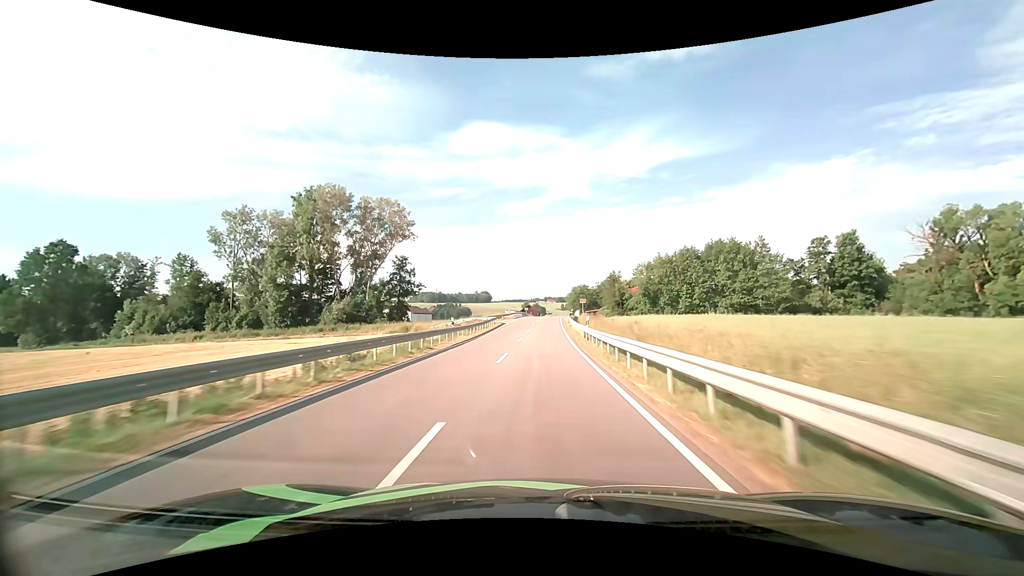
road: tertiary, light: Day
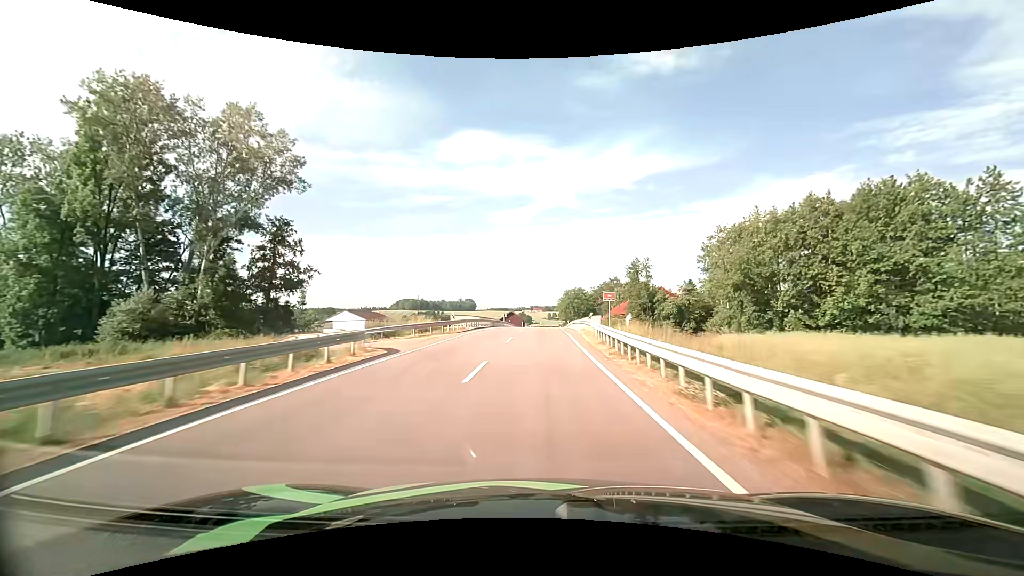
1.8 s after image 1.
(+0.5, +40.9) m; +2°
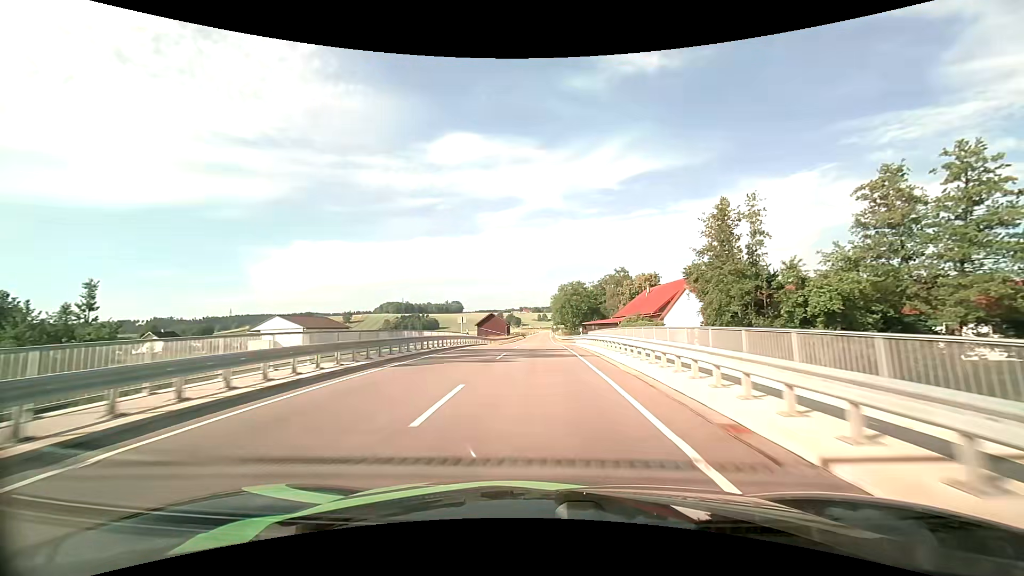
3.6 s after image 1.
(+0.5, +39.4) m; +1°
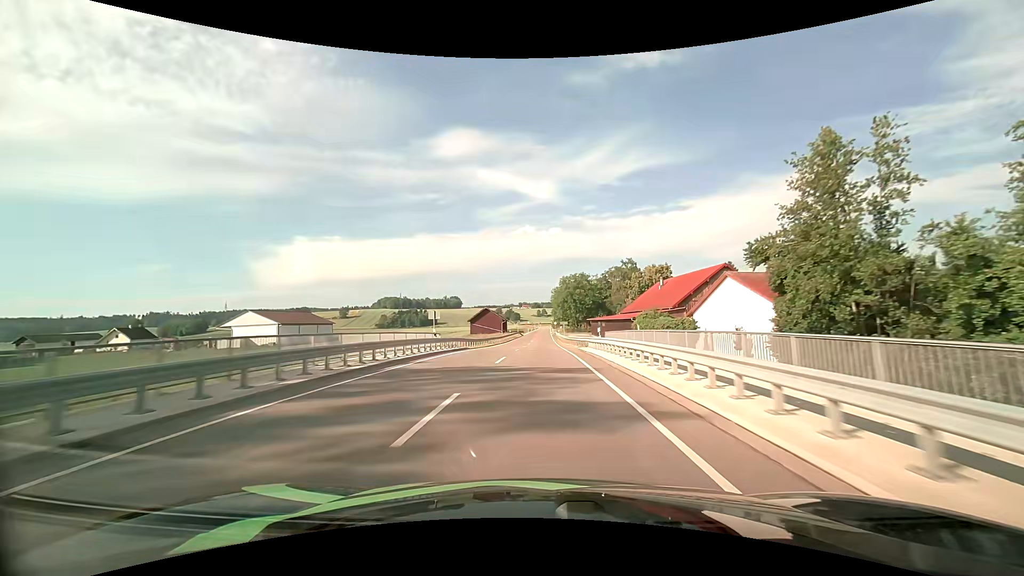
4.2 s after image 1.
(0.0, +13.0) m; 0°
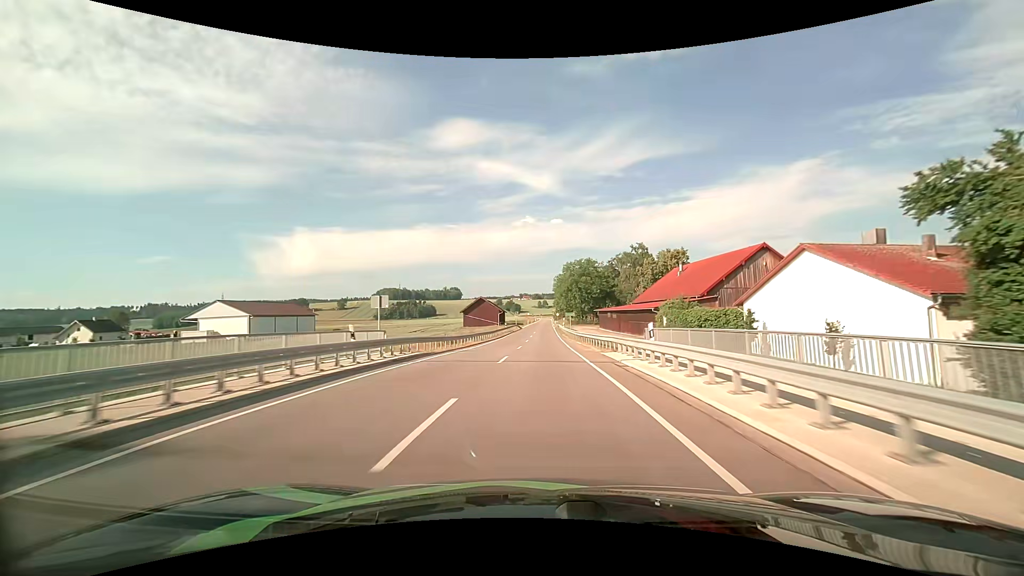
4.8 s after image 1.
(0.0, +13.0) m; 0°
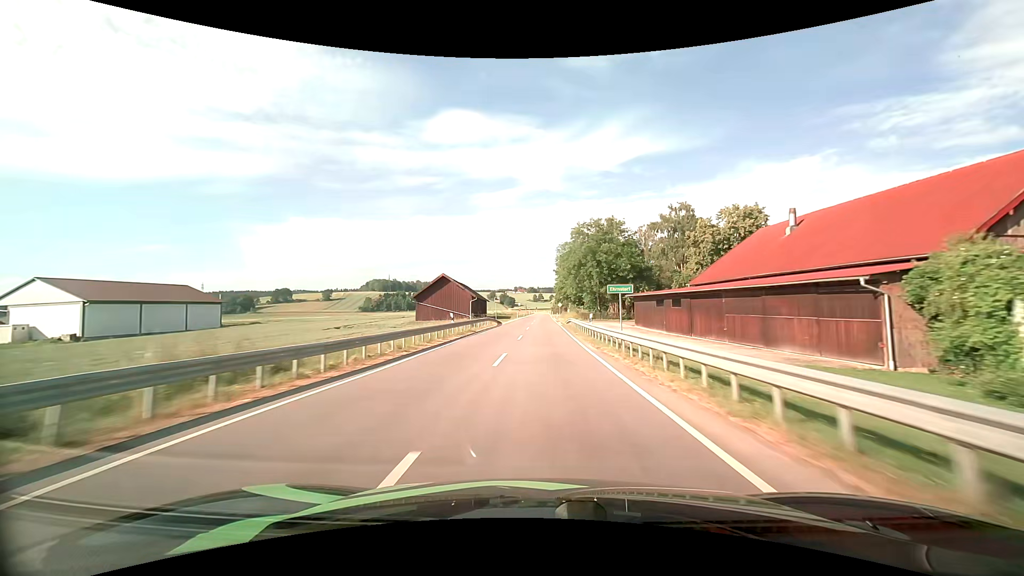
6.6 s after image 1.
(+0.1, +40.0) m; 0°
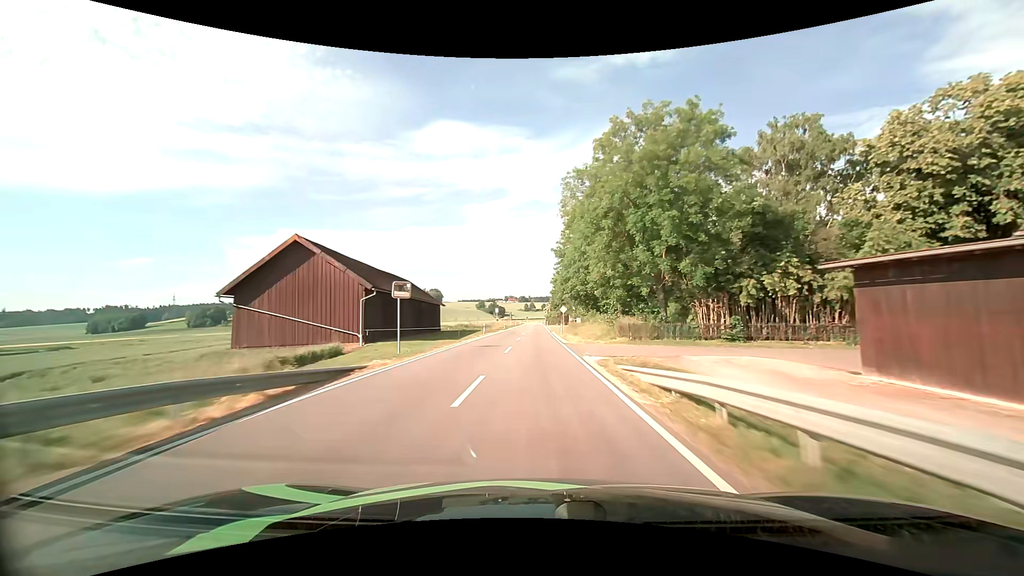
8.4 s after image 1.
(+0.4, +41.7) m; +1°
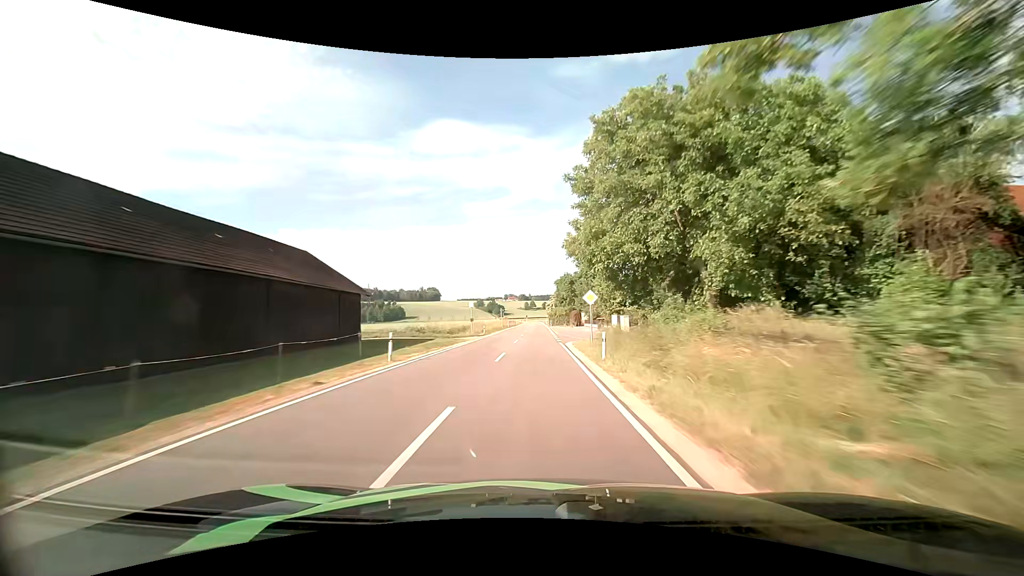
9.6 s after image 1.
(0.0, +28.3) m; 0°
(0, +10) (0, +20) (0, +30) (0, +40) (0, +50) (0, +60) (0, +70) (0, +80) (0, +90) (0, +100) m
